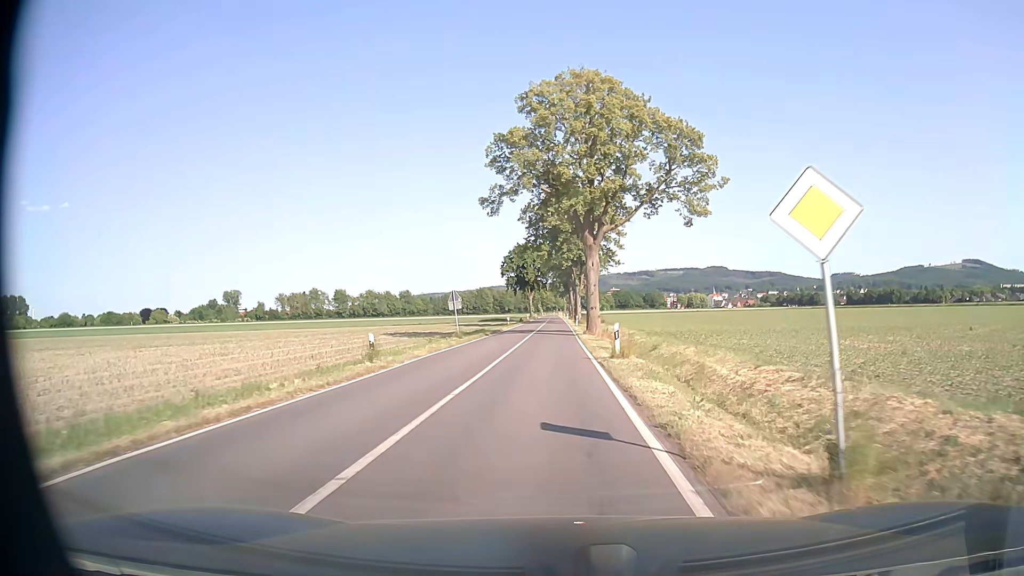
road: tertiary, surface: asphalt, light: Day
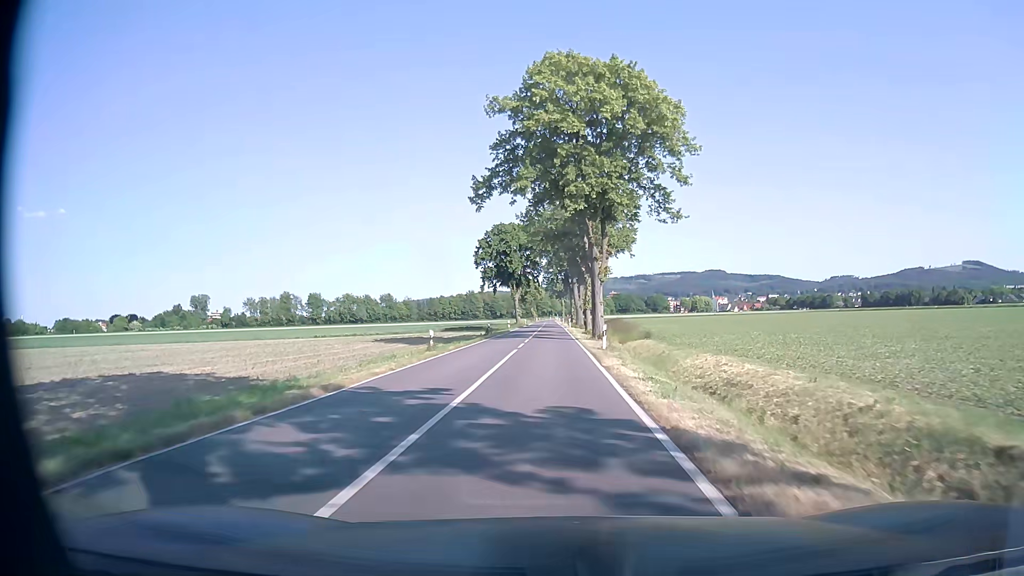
(-0.2, +42.5) m; +1°
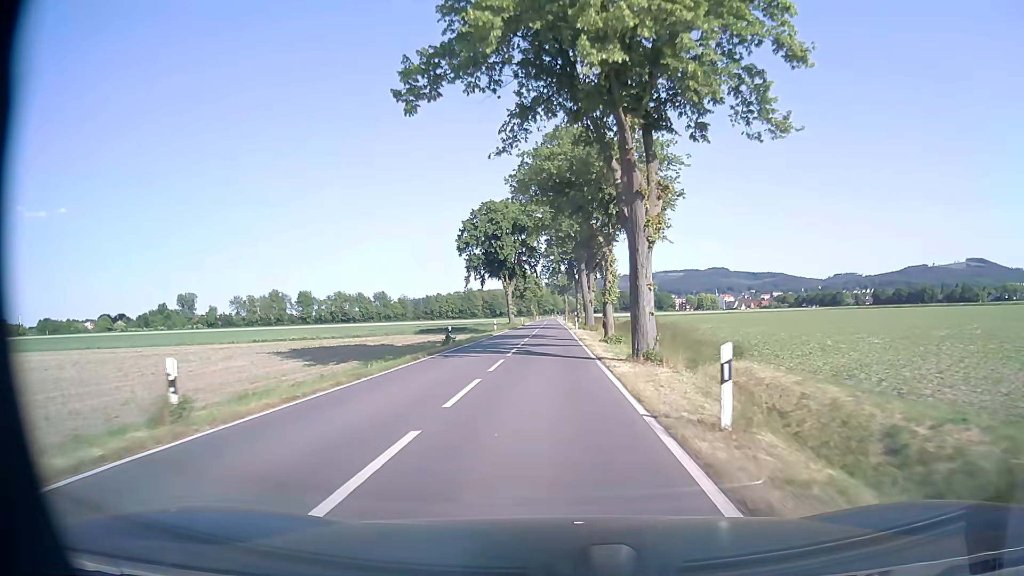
(-0.2, +19.8) m; -1°
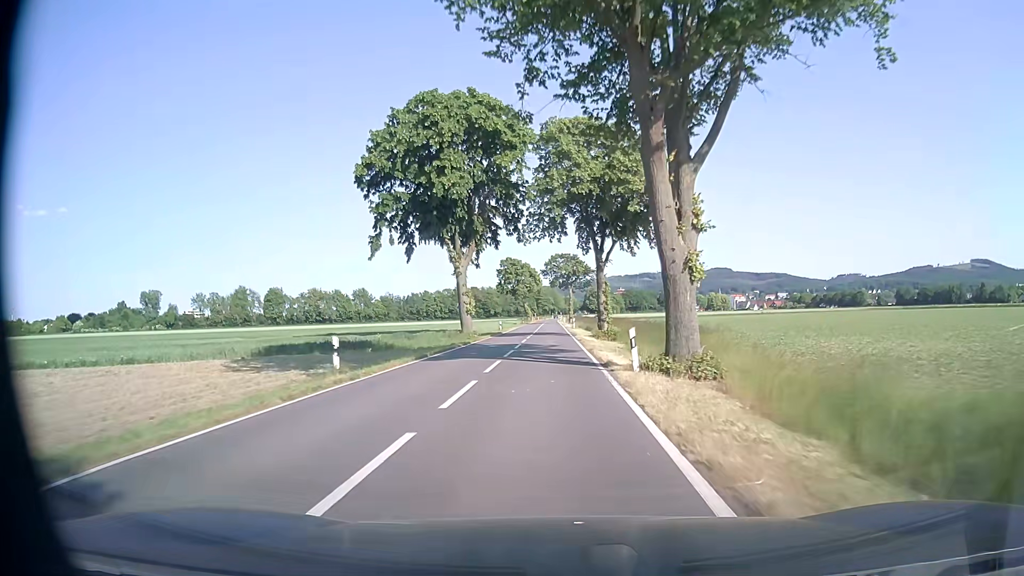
(-0.1, +43.4) m; 0°
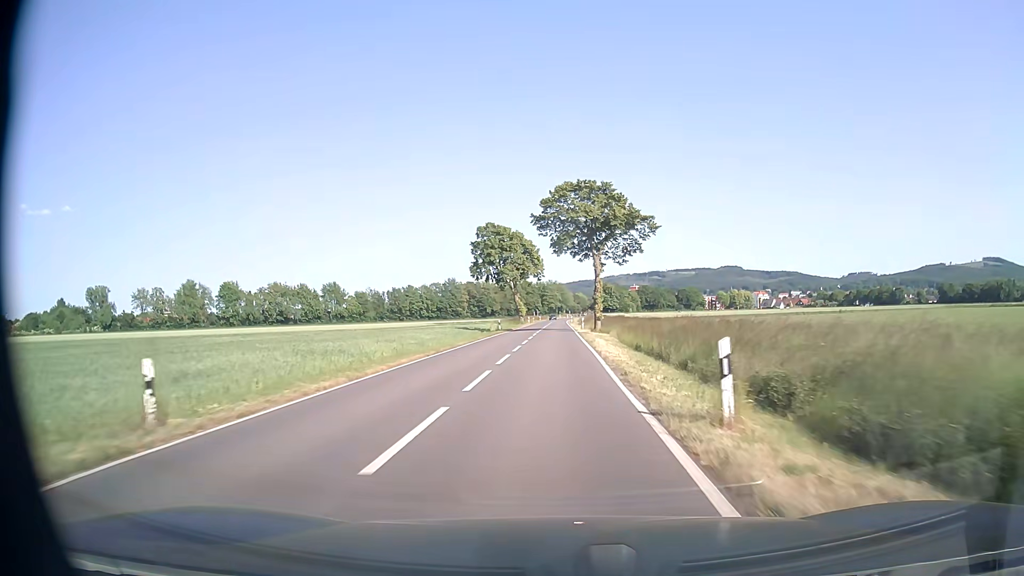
(-0.3, +58.6) m; -1°
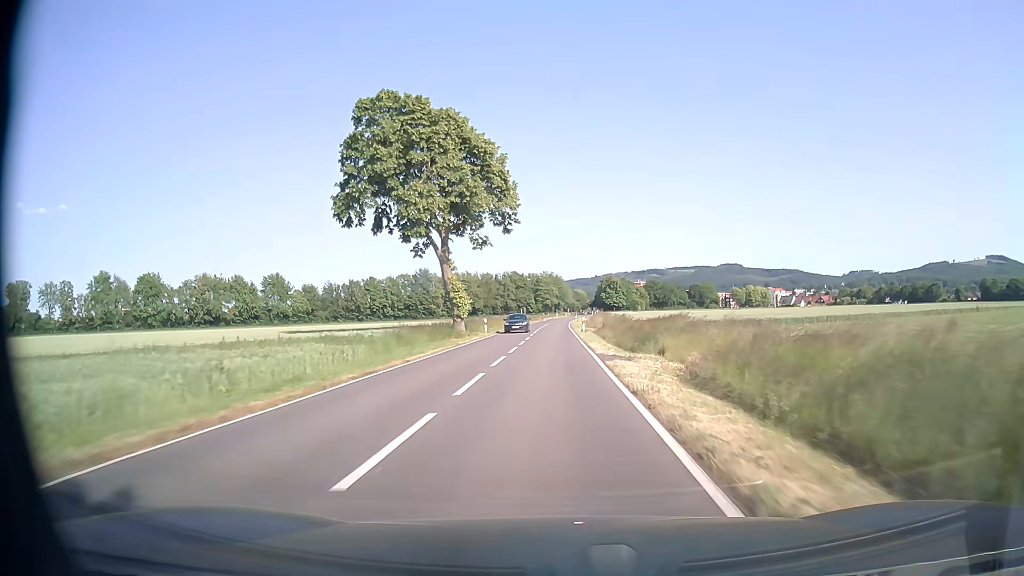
(+0.2, +61.0) m; 0°
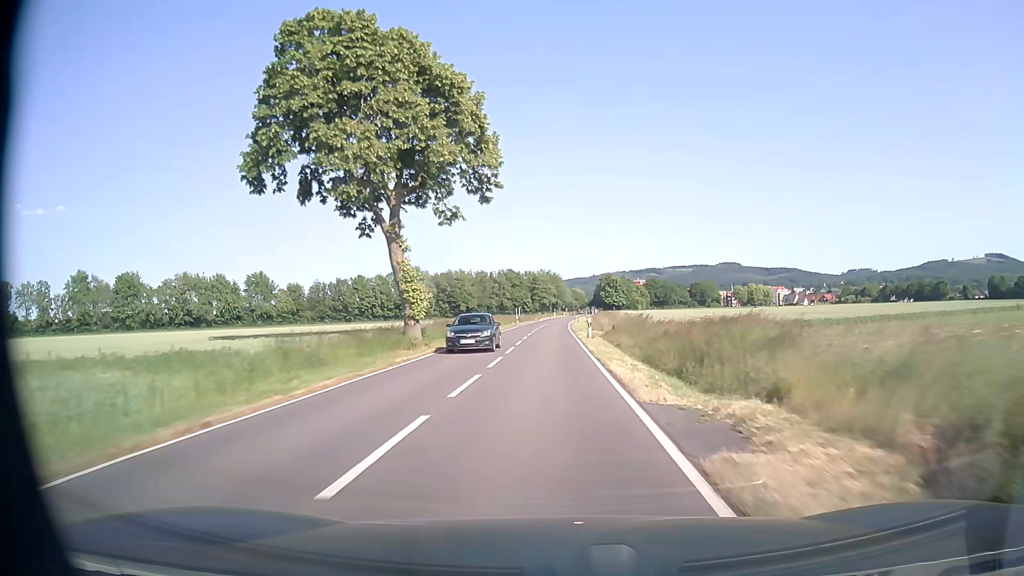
(0.0, +12.3) m; 0°
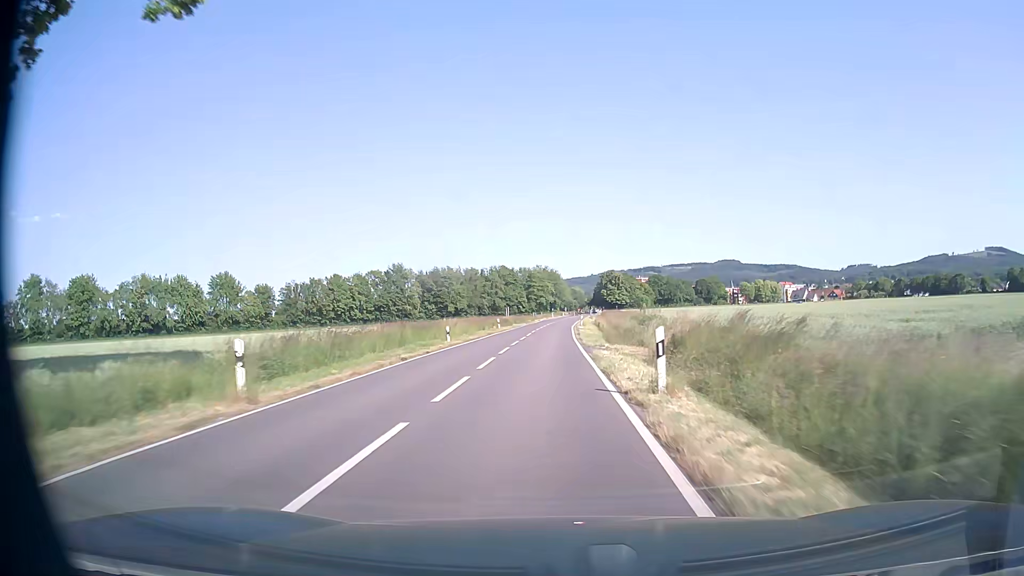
(+0.1, +24.8) m; 0°
(0, +10) (0, +20) (0, +30) (0, +40) (0, +50) (0, +60) (0, +70) (+1, +80) (+1, +90) (+1, +100) m
